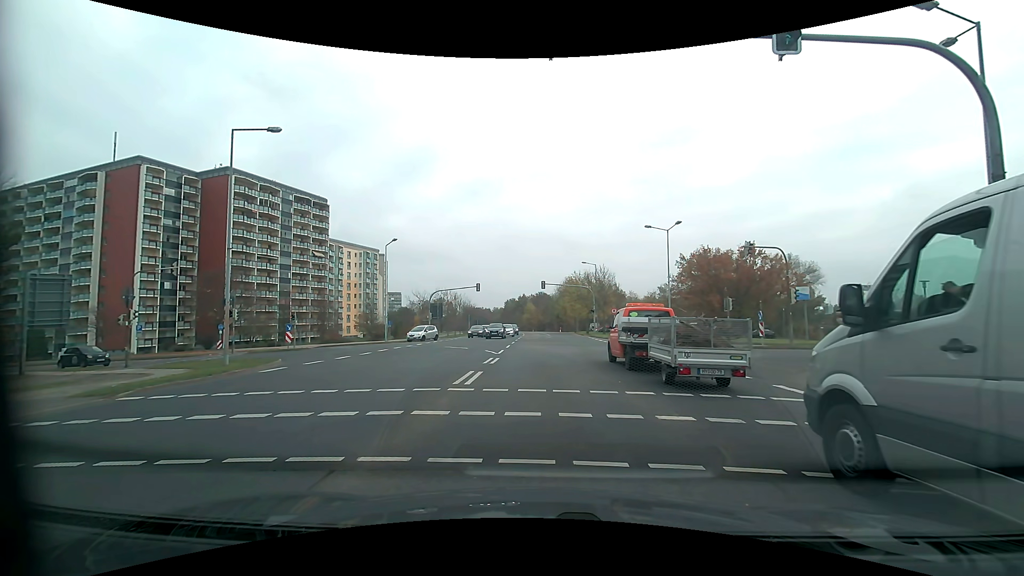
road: secondary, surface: asphalt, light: Day
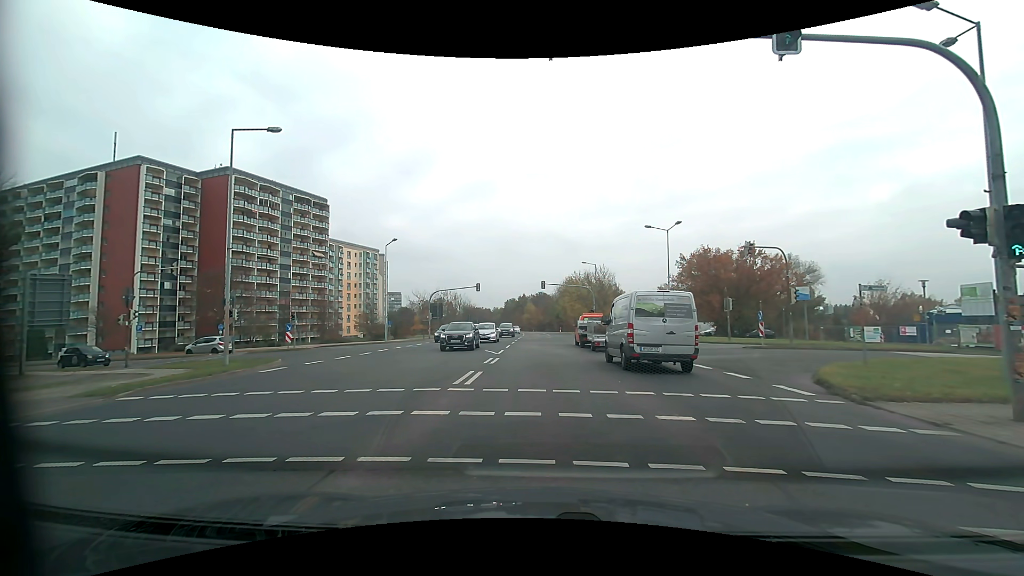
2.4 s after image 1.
(0.0, 0.0) m; 0°
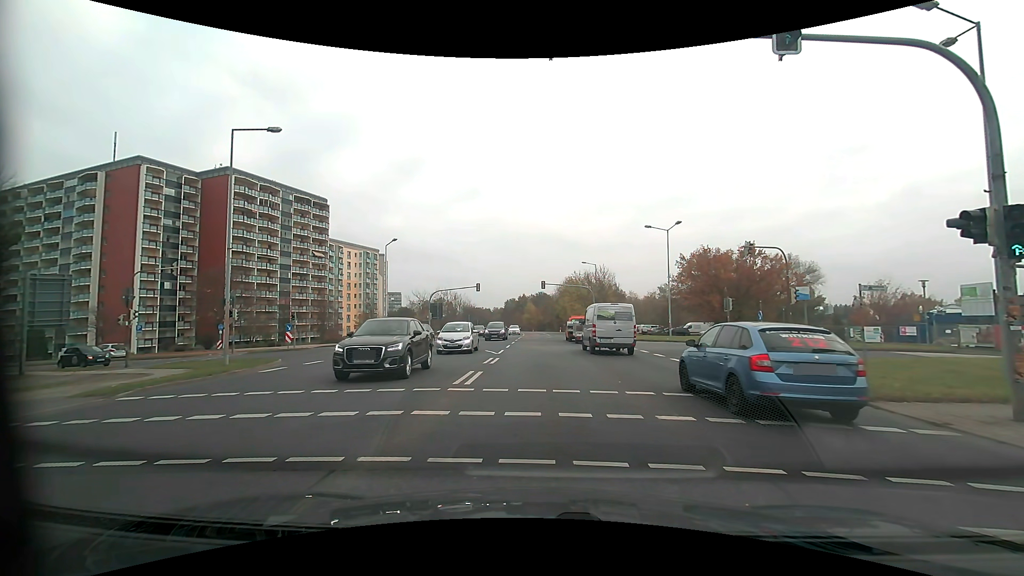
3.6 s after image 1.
(0.0, 0.0) m; 0°
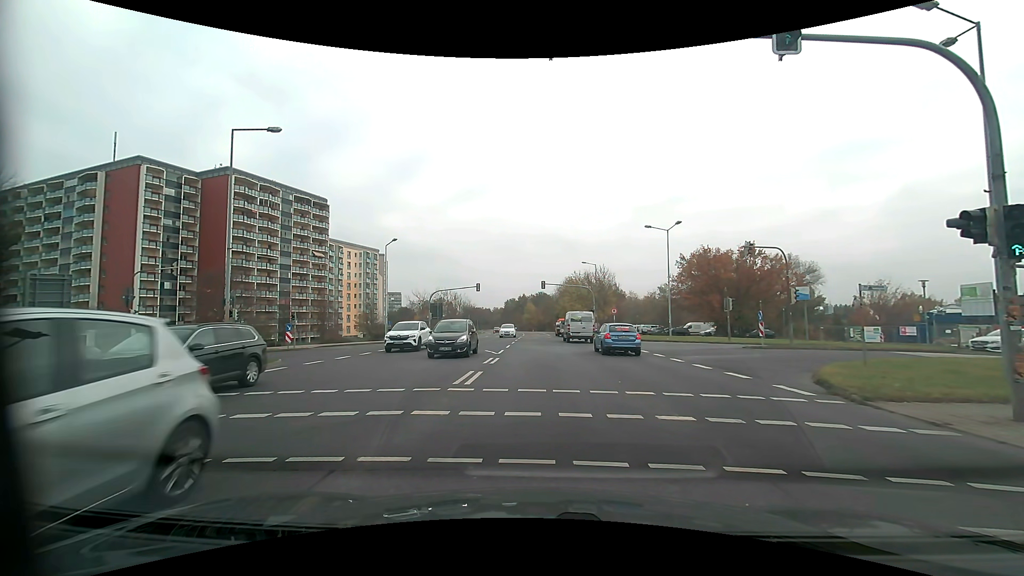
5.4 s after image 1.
(0.0, 0.0) m; 0°
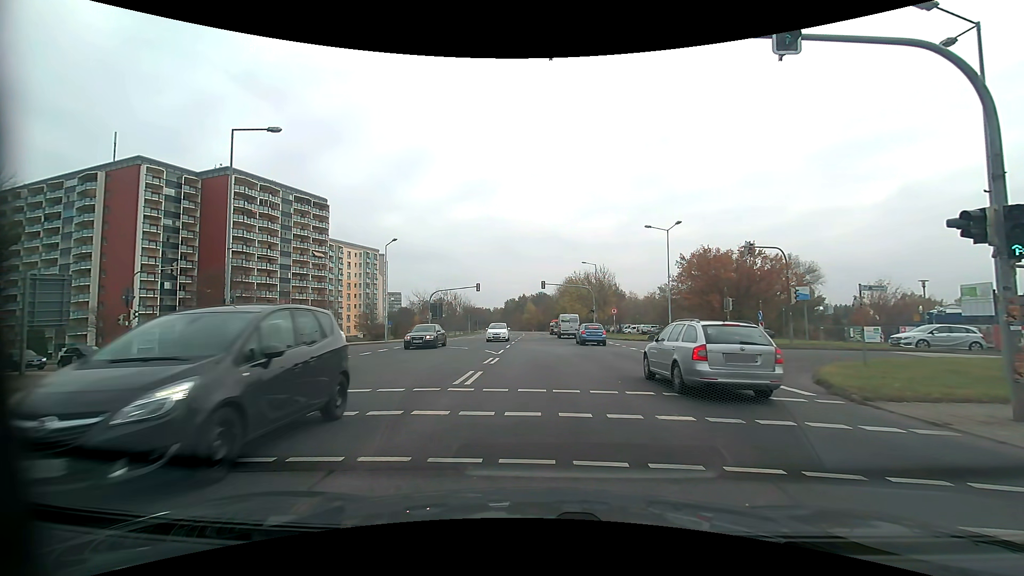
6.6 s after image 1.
(0.0, 0.0) m; 0°
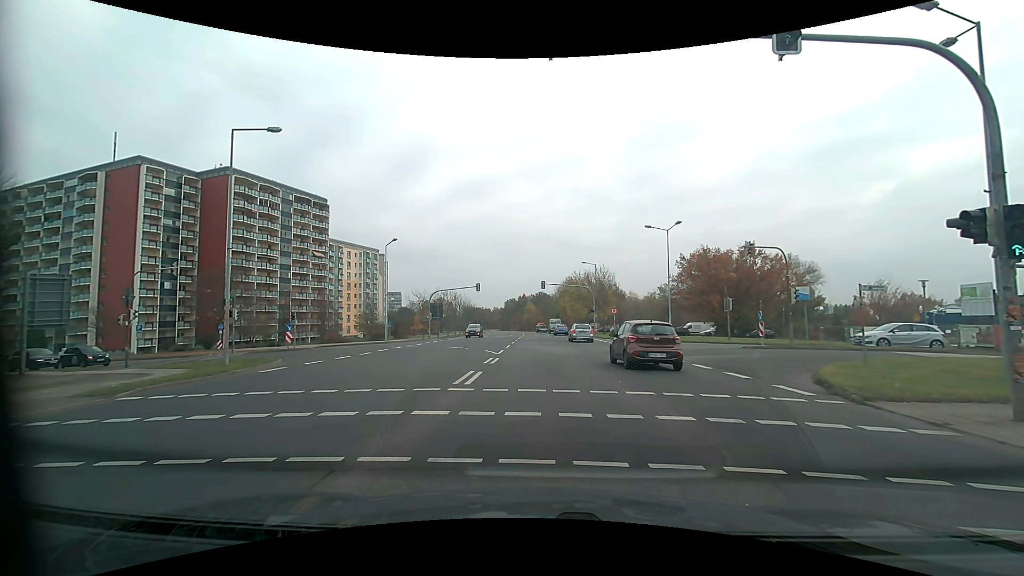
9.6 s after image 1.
(0.0, 0.0) m; 0°
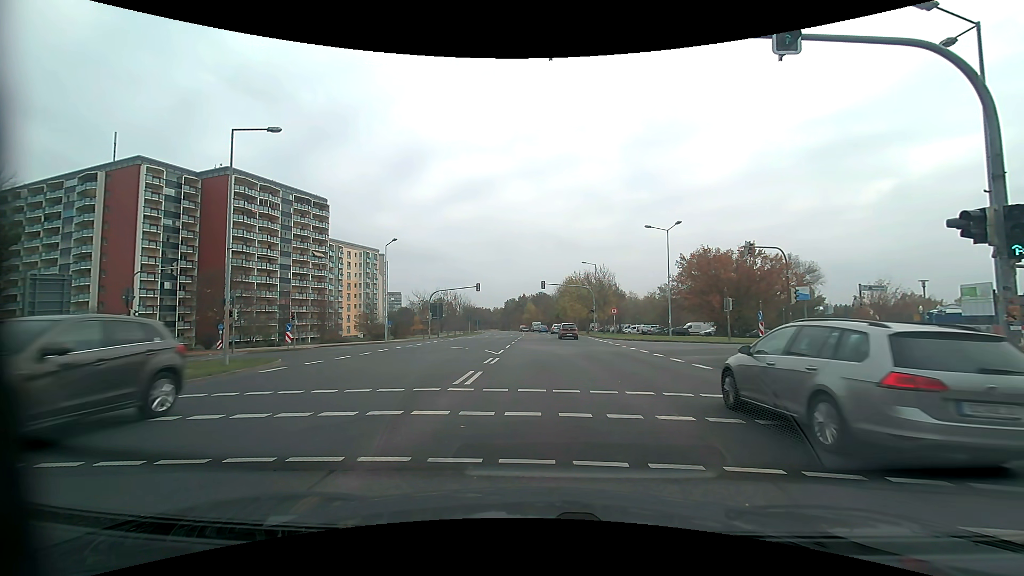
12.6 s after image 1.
(0.0, 0.0) m; 0°
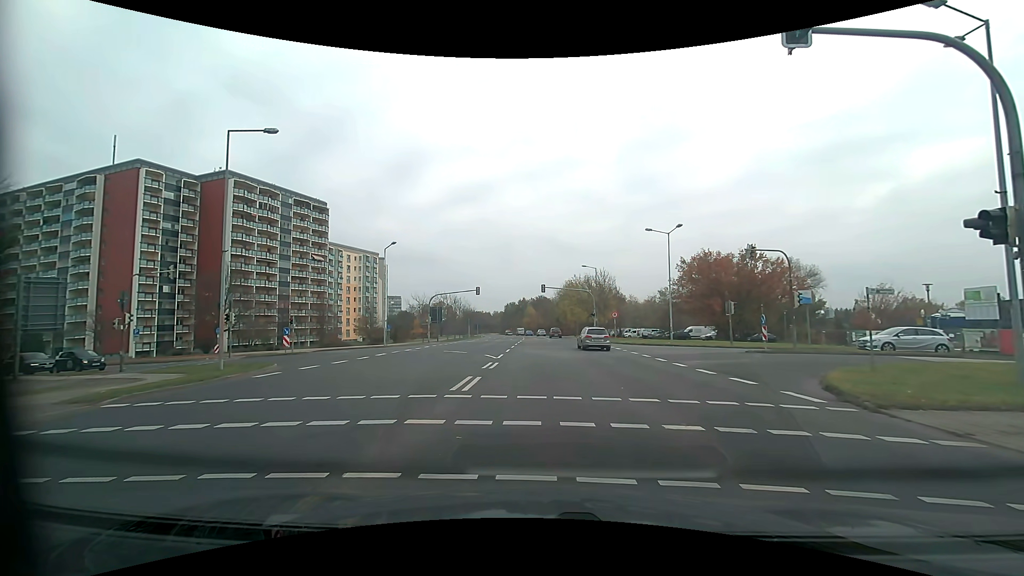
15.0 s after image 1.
(0.0, +0.5) m; 0°
(0, +10) (0, +20) (-2, +30) (-8, +37) (-17, +41) (-27, +44) (-37, +47) (-46, +49) (-56, +52) (-66, +55) m
